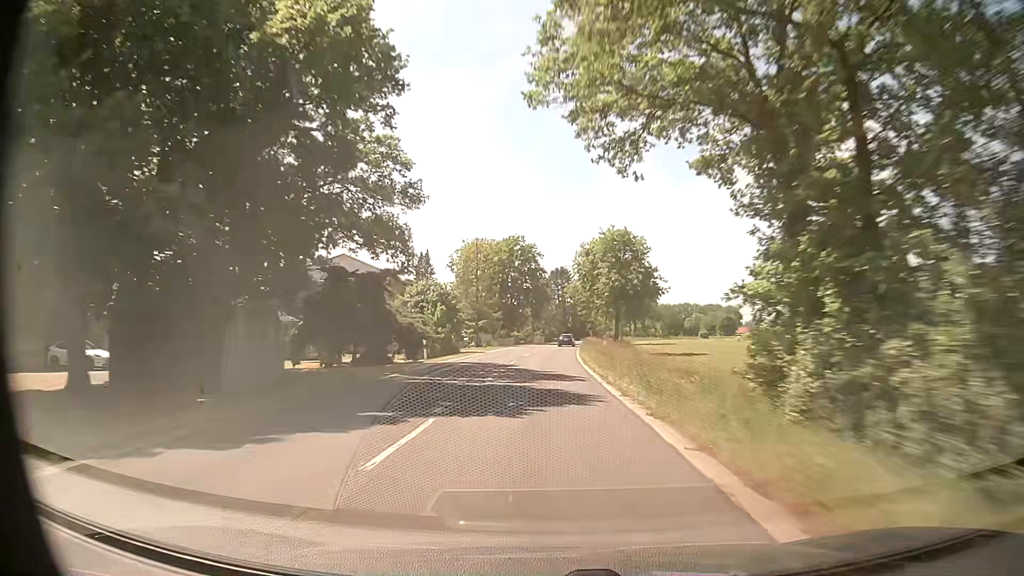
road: secondary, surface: asphalt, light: Day
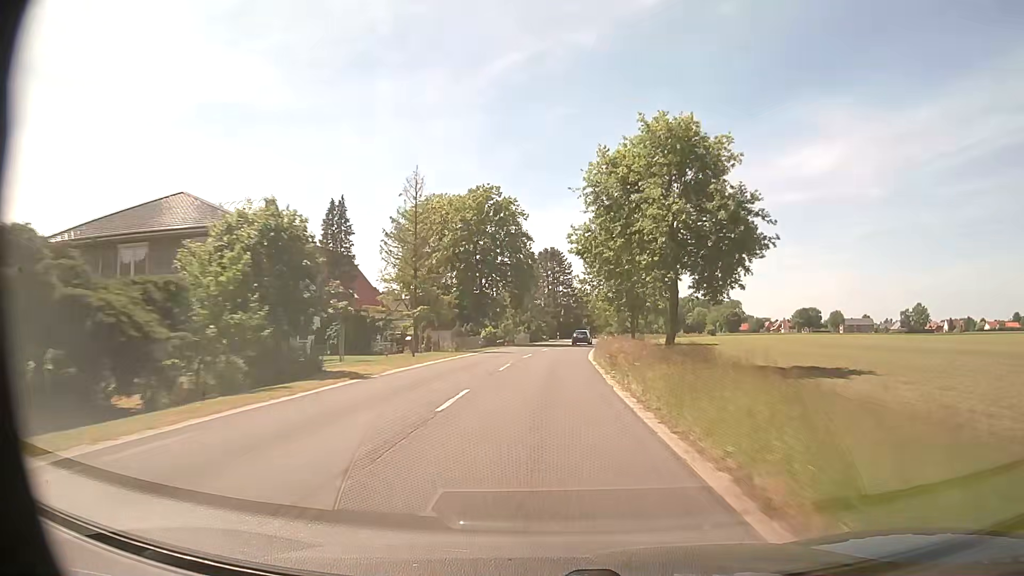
(+0.3, +31.3) m; +1°
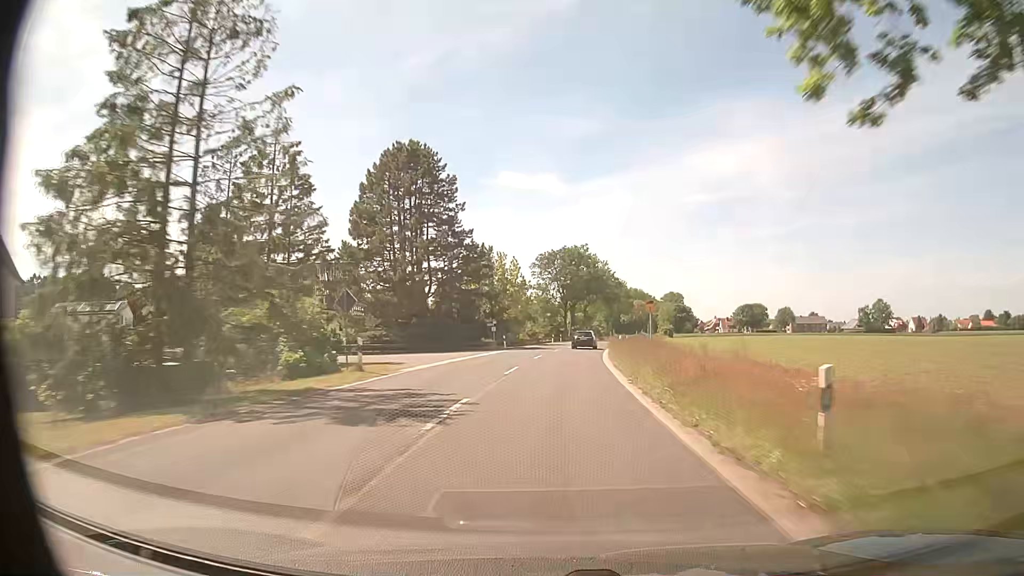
(+4.4, +73.3) m; +8°
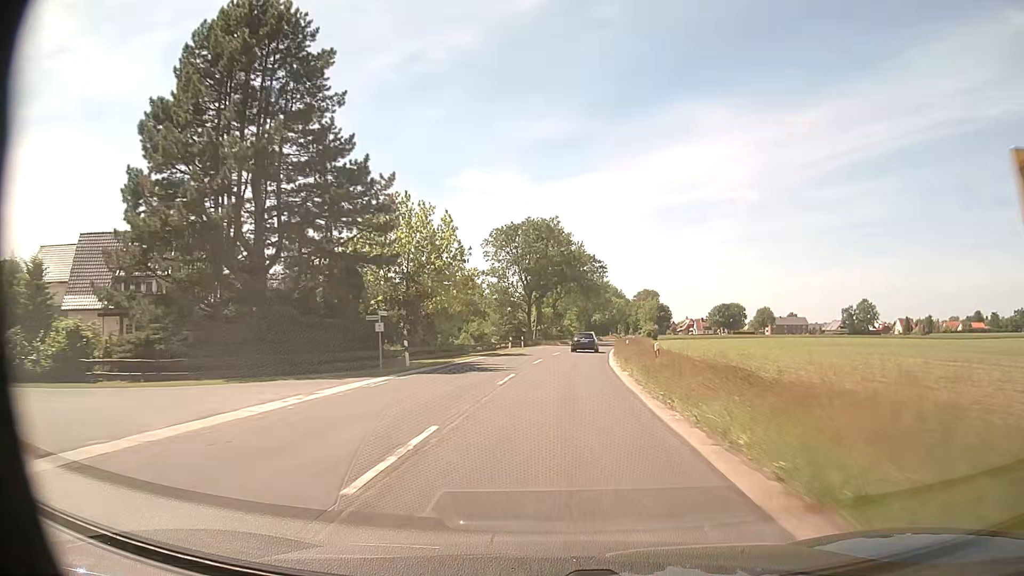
(+0.8, +27.2) m; +4°
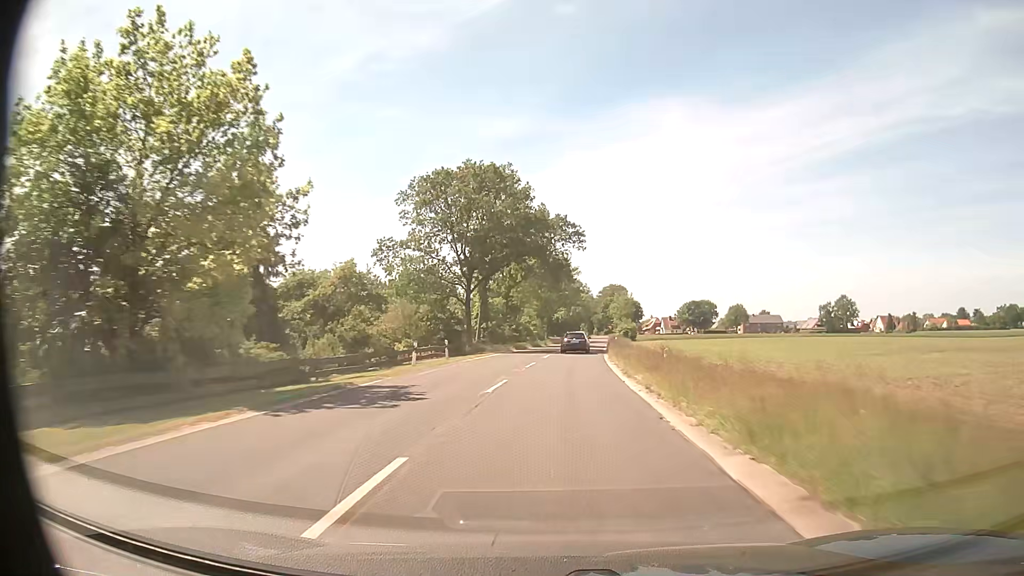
(+0.7, +26.1) m; +3°
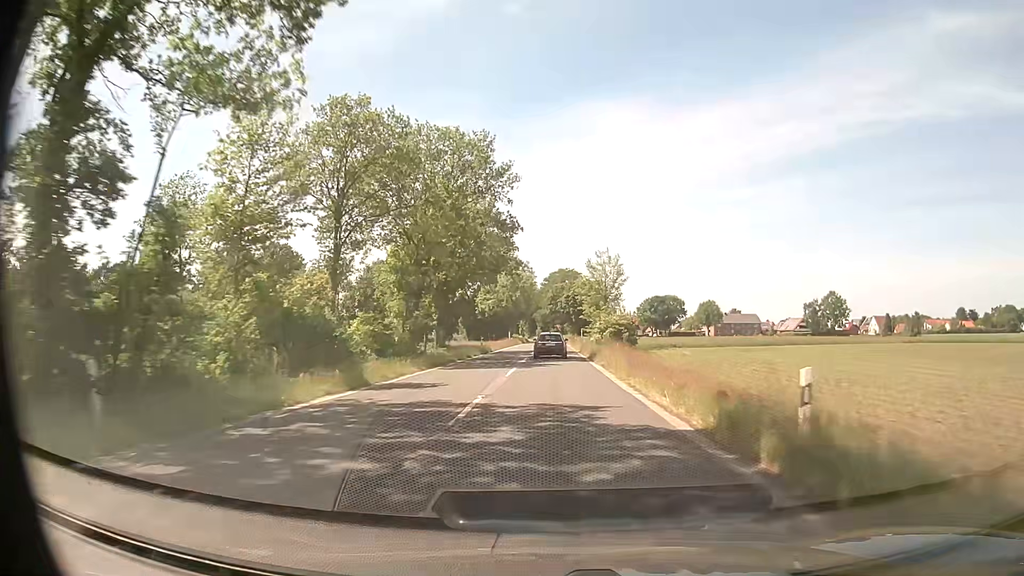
(+3.3, +62.4) m; +5°
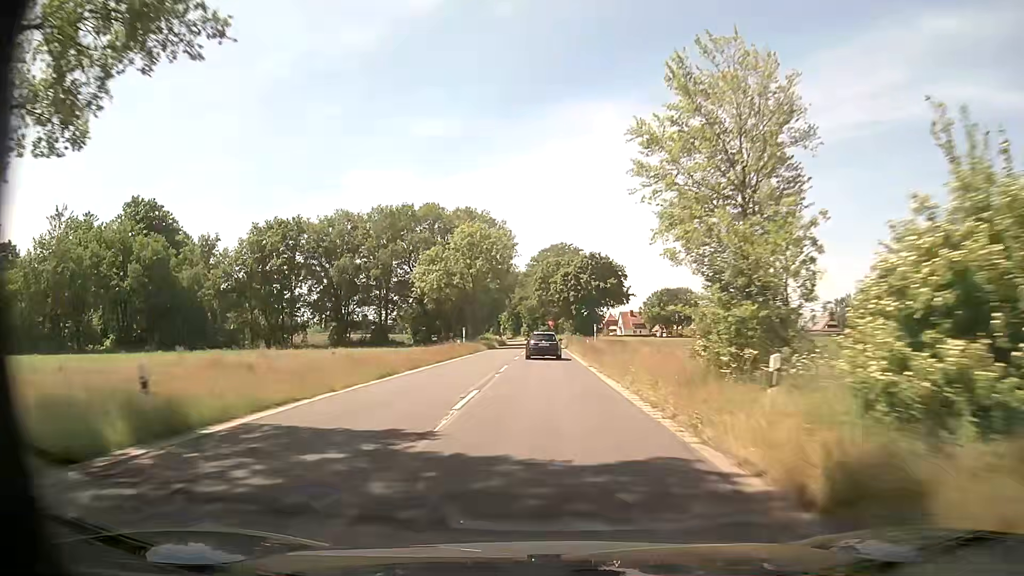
(+0.6, +48.3) m; +1°
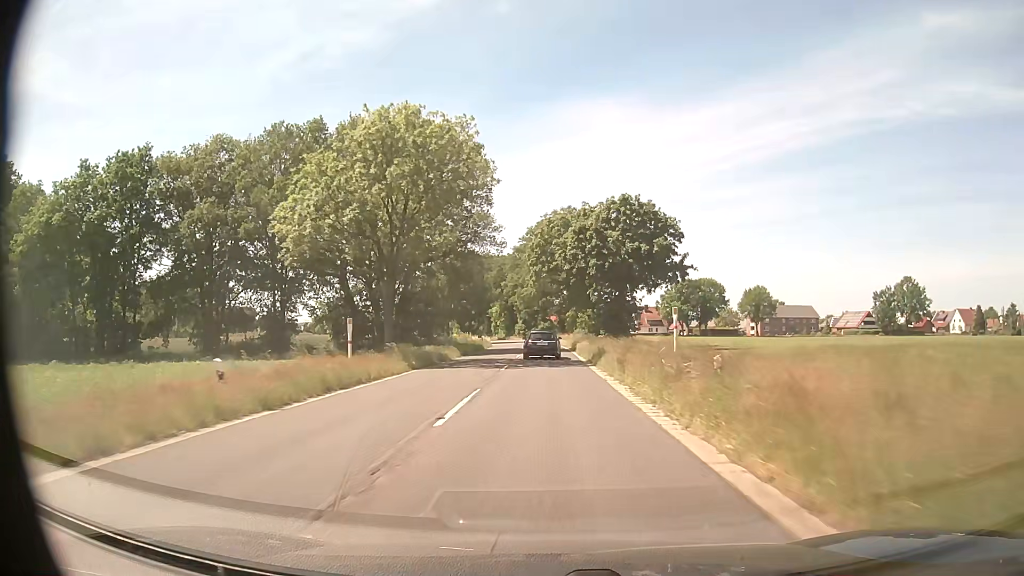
(0.0, +35.6) m; 0°
(0, +10) (0, +20) (0, +30) (0, +40) (0, +50) (0, +60) (-1, +70) (-1, +80) (-2, +90) (-4, +100) m
